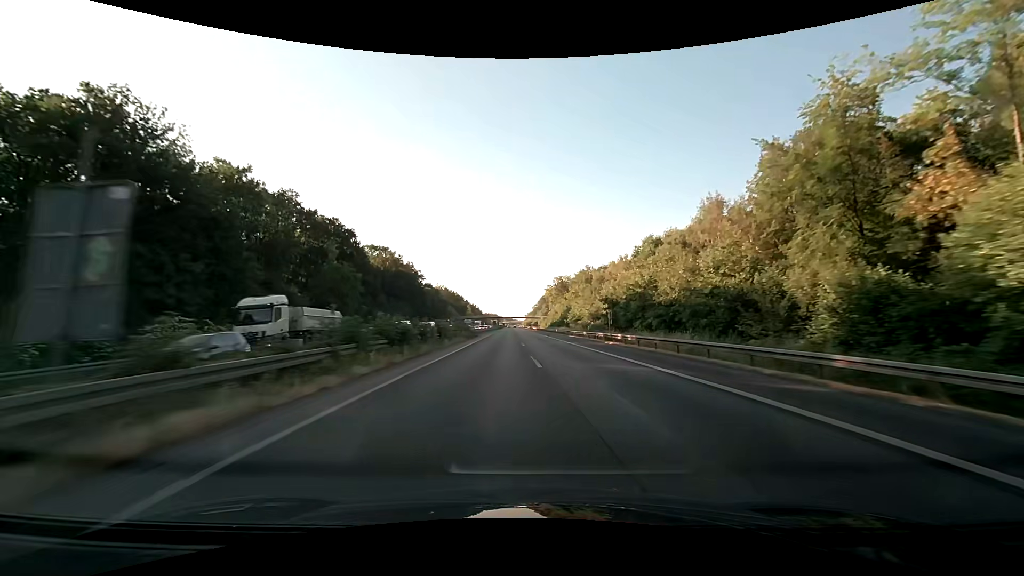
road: motorway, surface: asphalt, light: Day
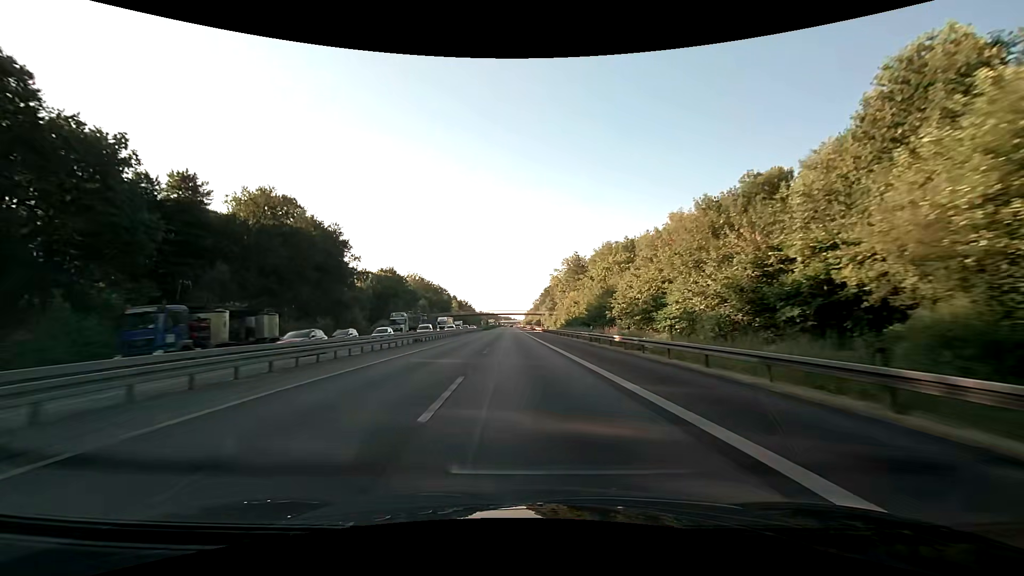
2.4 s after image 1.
(+0.6, +63.3) m; 0°
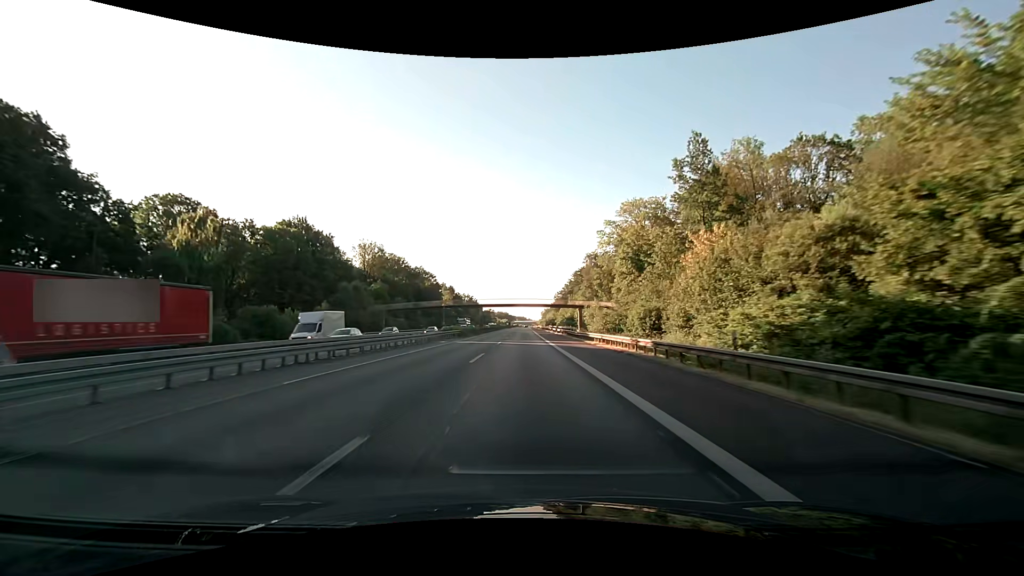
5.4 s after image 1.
(-2.0, +78.9) m; -2°
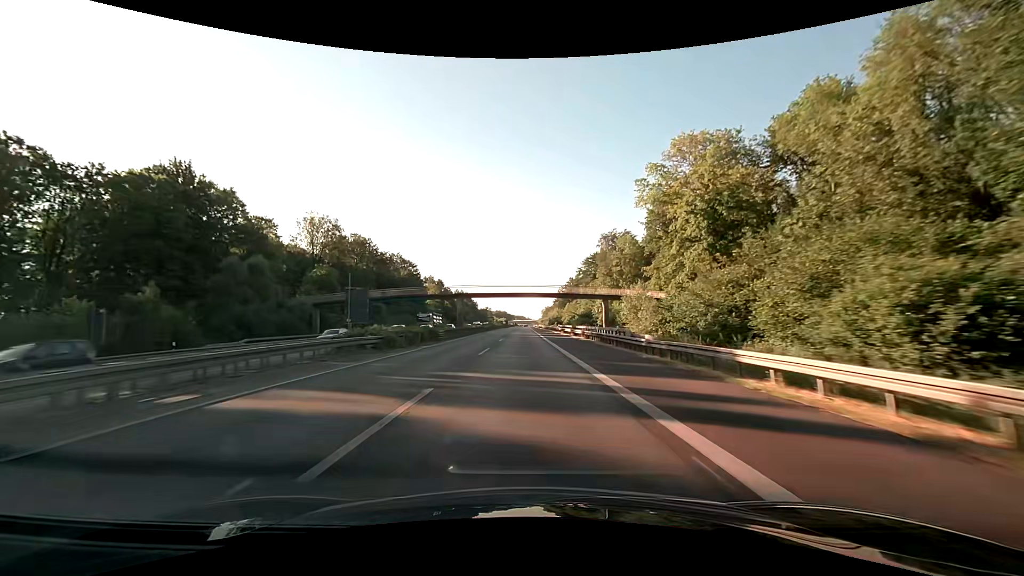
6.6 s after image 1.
(+0.1, +31.6) m; 0°
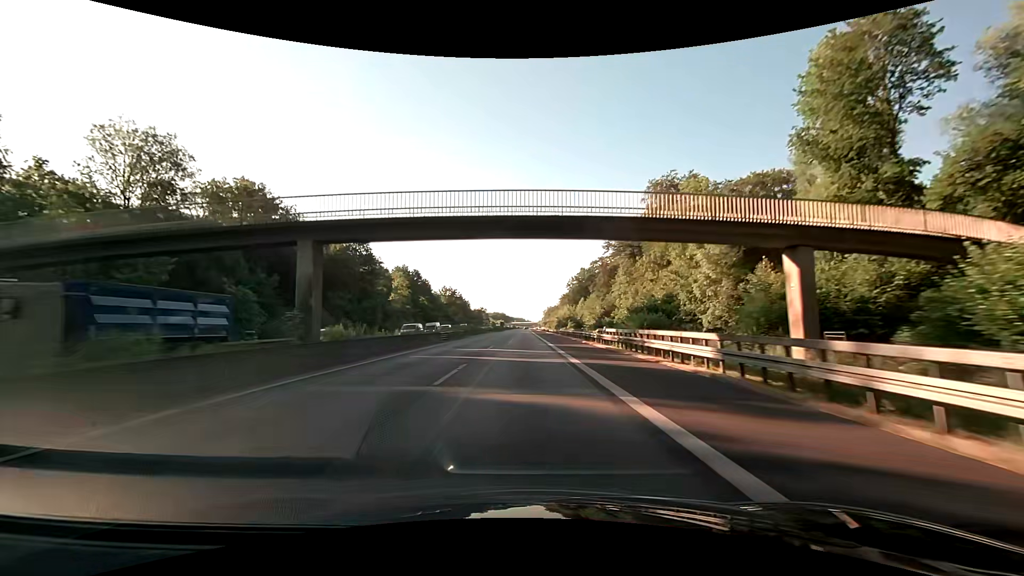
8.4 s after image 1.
(0.0, +47.3) m; 0°
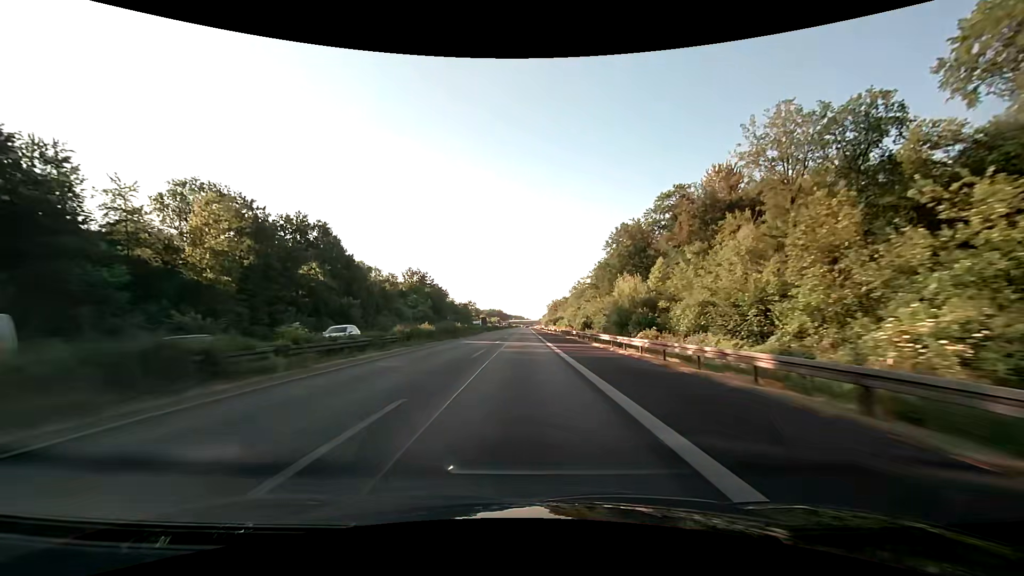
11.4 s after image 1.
(+0.2, +78.9) m; 0°
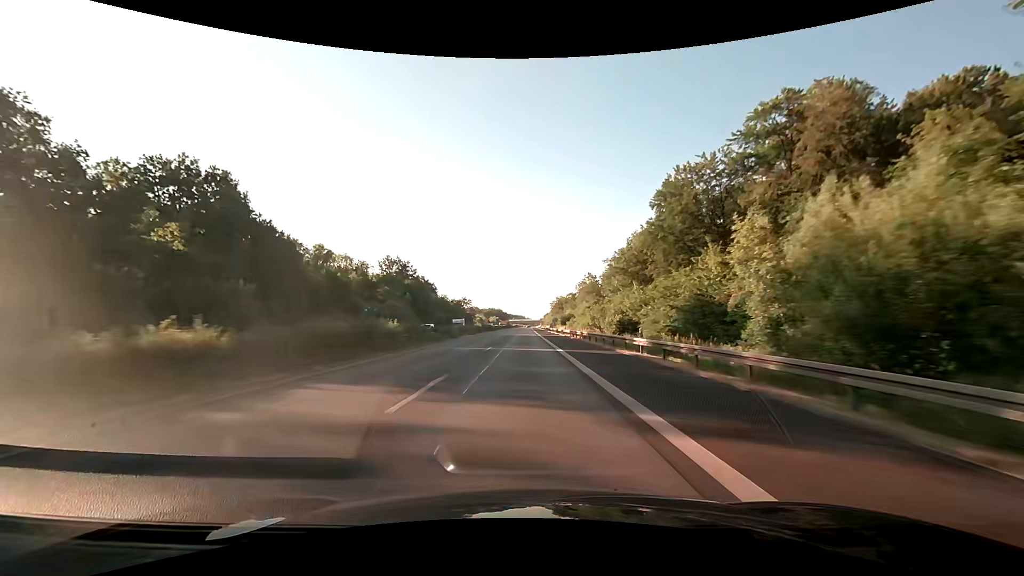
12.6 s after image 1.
(-0.1, +31.6) m; 0°
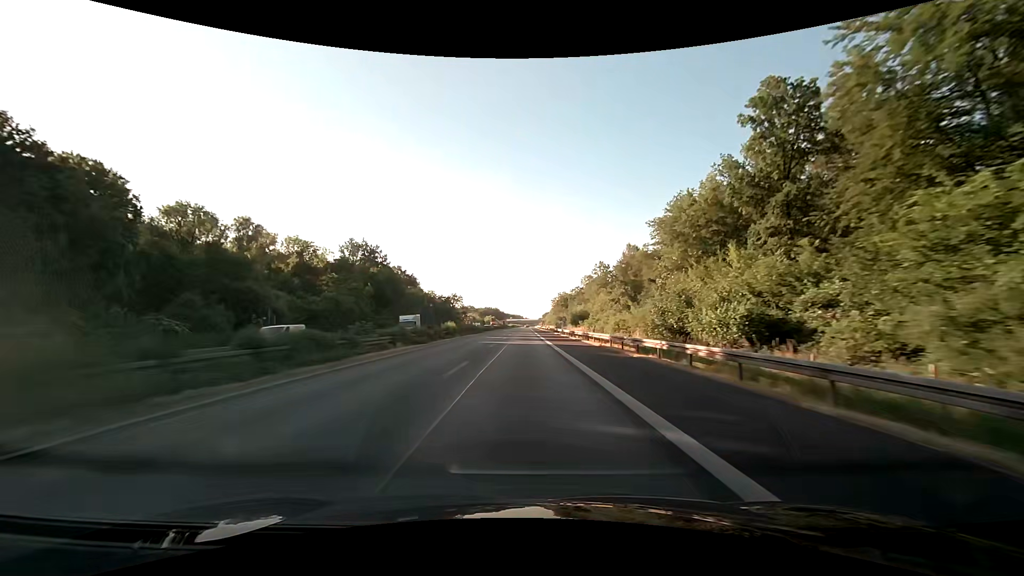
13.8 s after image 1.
(+0.1, +31.6) m; 0°
(0, +10) (0, +20) (0, +30) (0, +40) (0, +50) (0, +60) (0, +70) (0, +80) (0, +90) (0, +100) m
